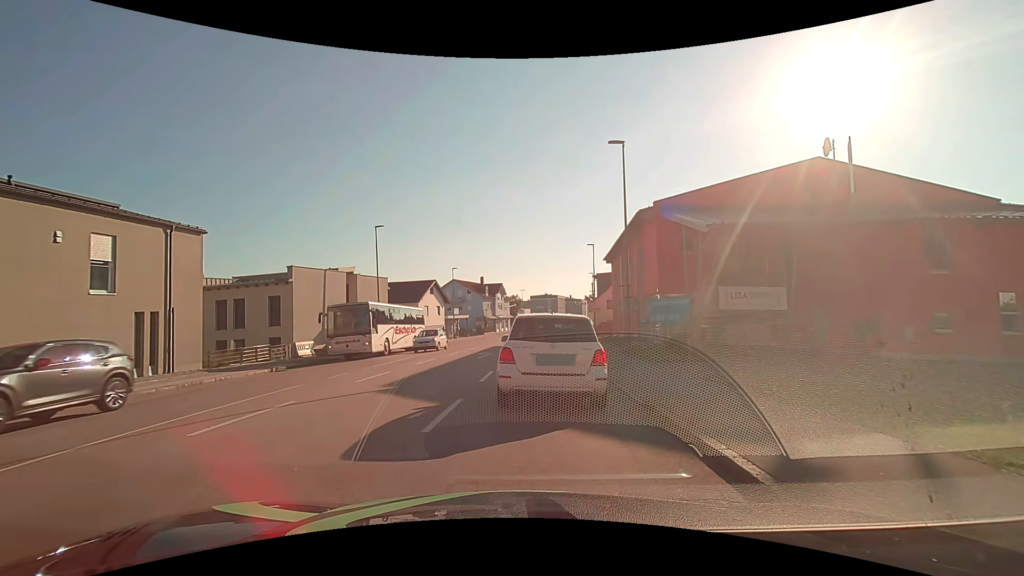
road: tertiary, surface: asphalt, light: Day
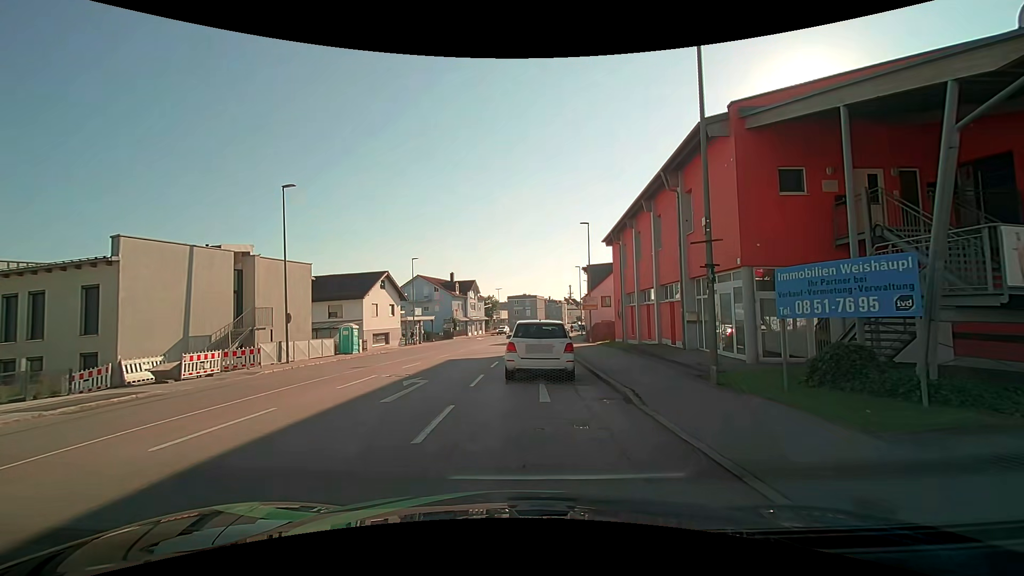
(+0.2, +12.9) m; +2°
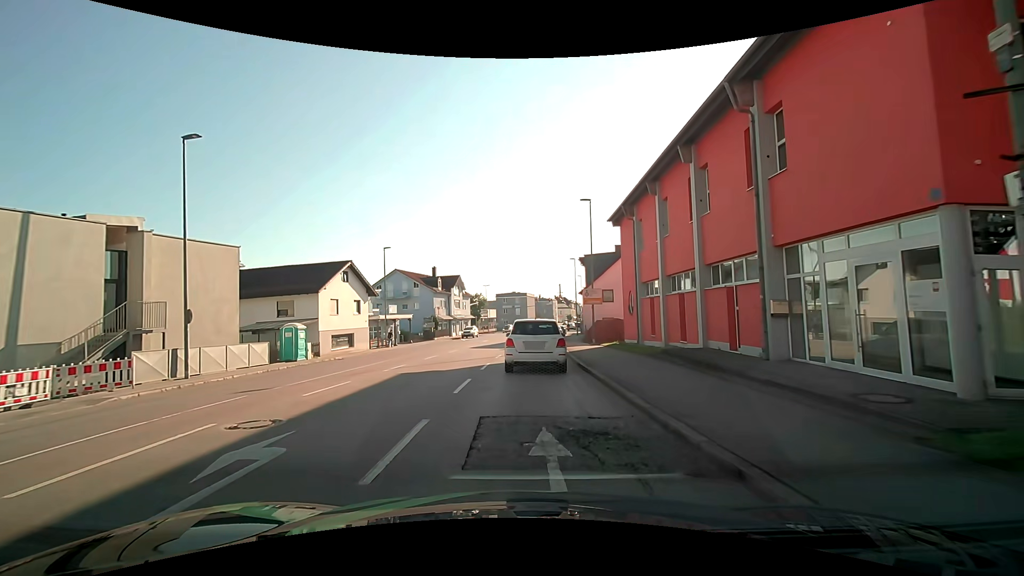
(+0.1, +7.7) m; +1°
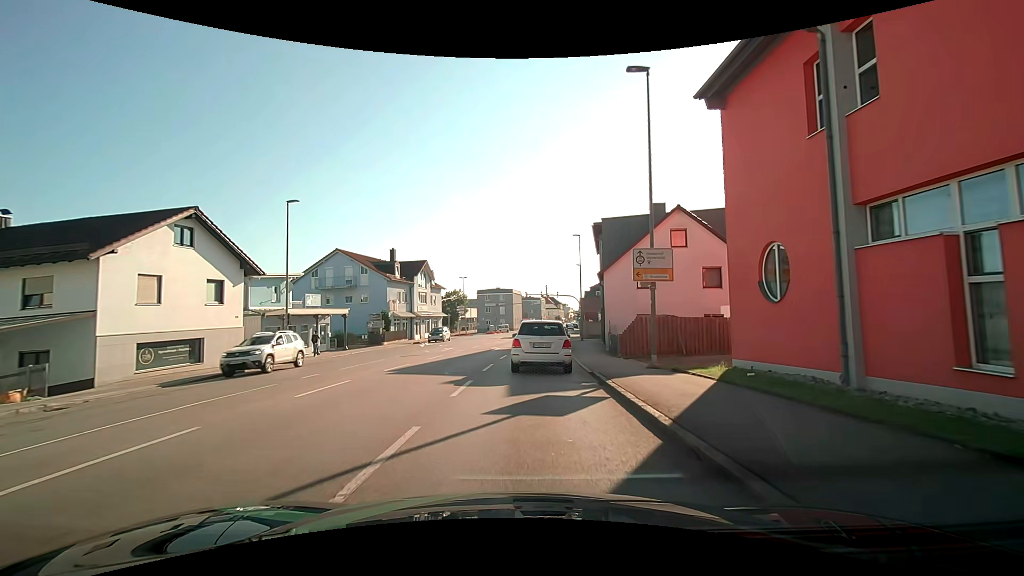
(+0.2, +18.6) m; +1°
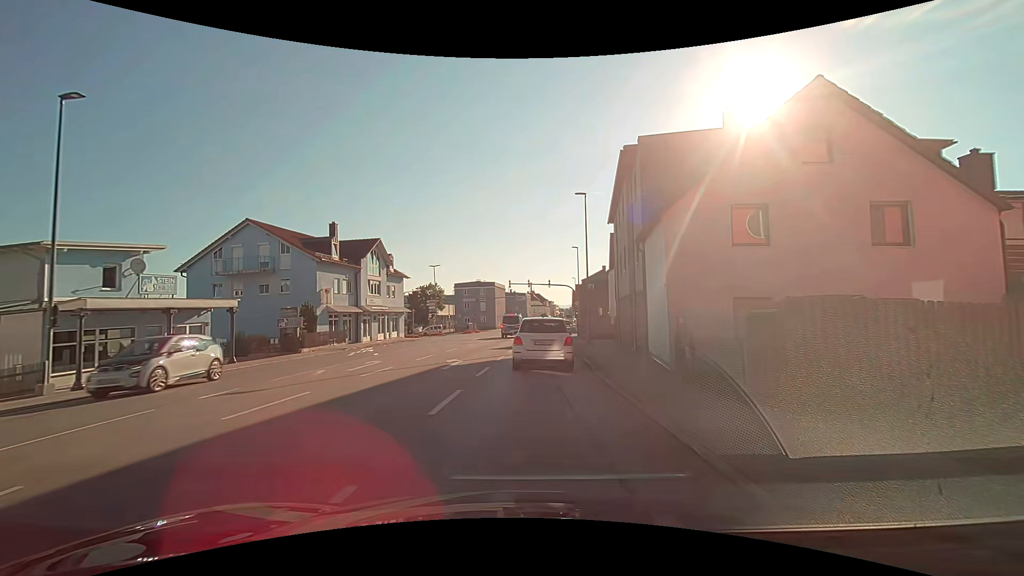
(+0.3, +14.5) m; +2°
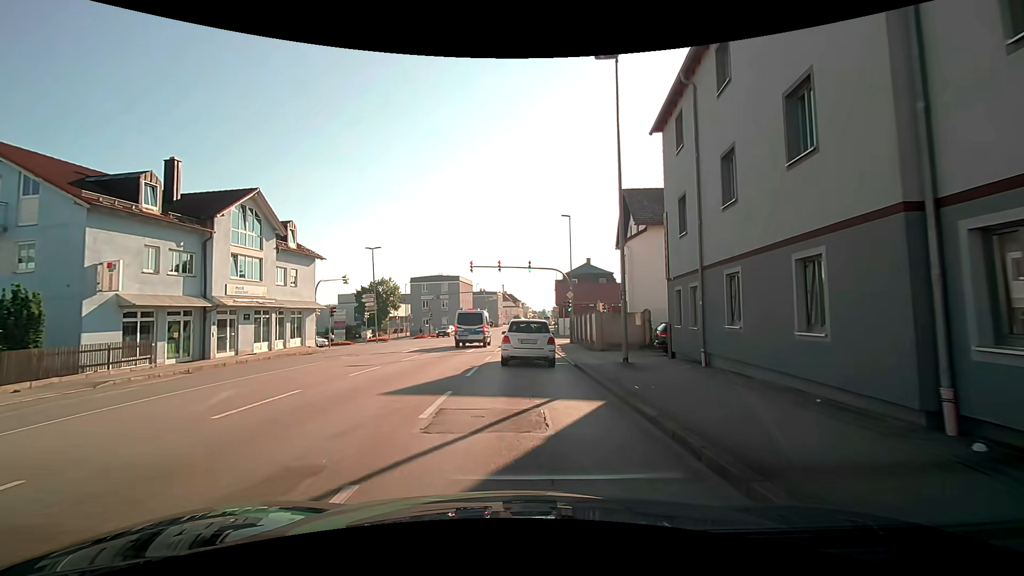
(+0.5, +18.0) m; +4°
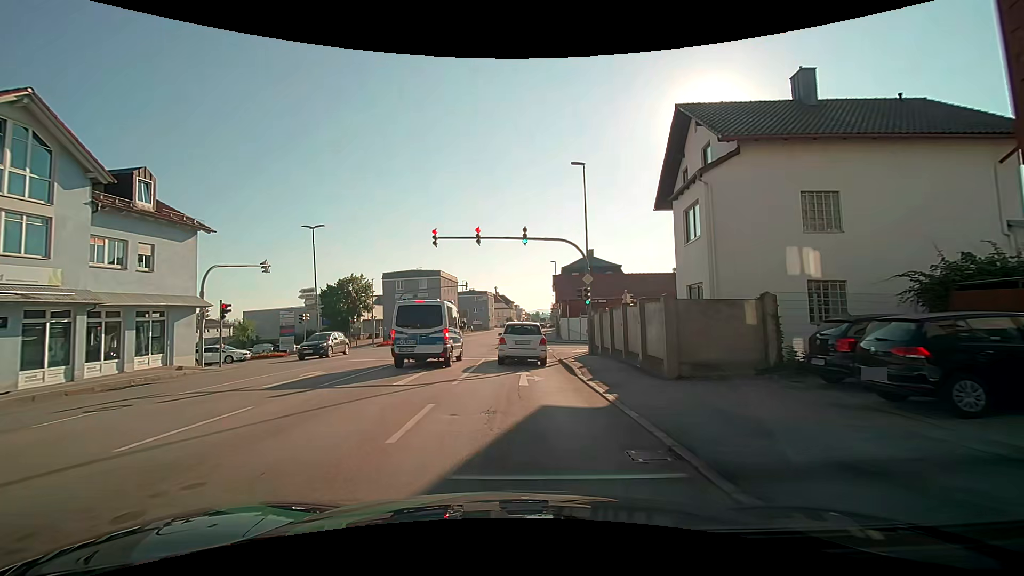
(+0.3, +13.7) m; +1°
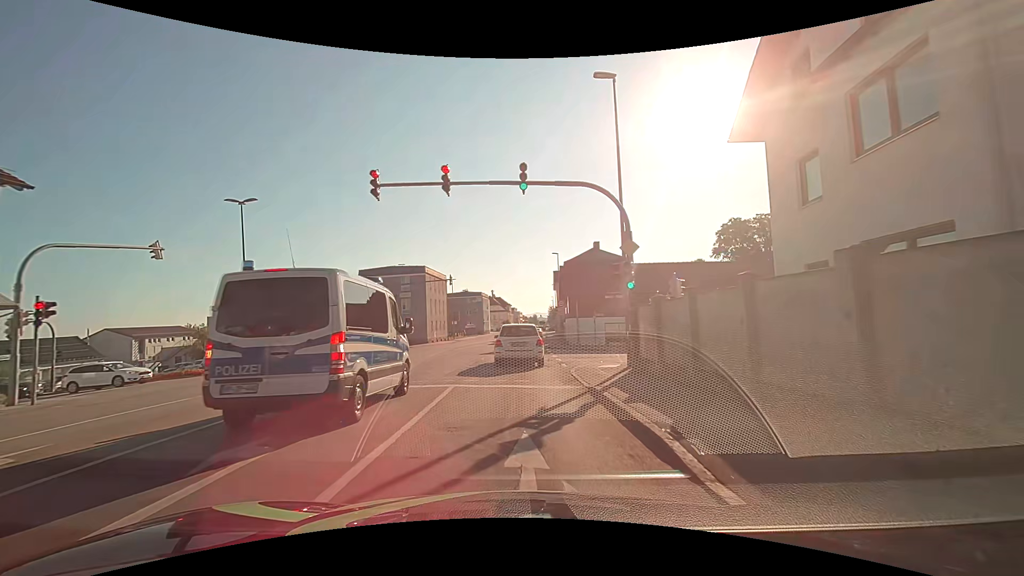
(+0.1, +10.0) m; +1°
(0, +10) (0, +20) (0, +30) (0, +40) (0, +50) (+1, +60) (+1, +70) (0, +80) (0, +90) (0, +100) m
